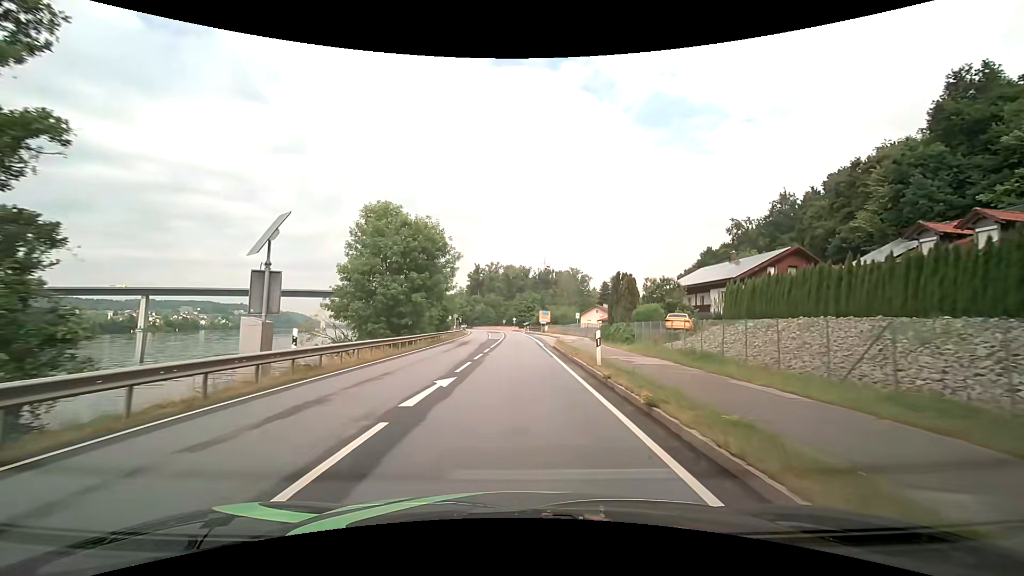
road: primary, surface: asphalt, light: Day
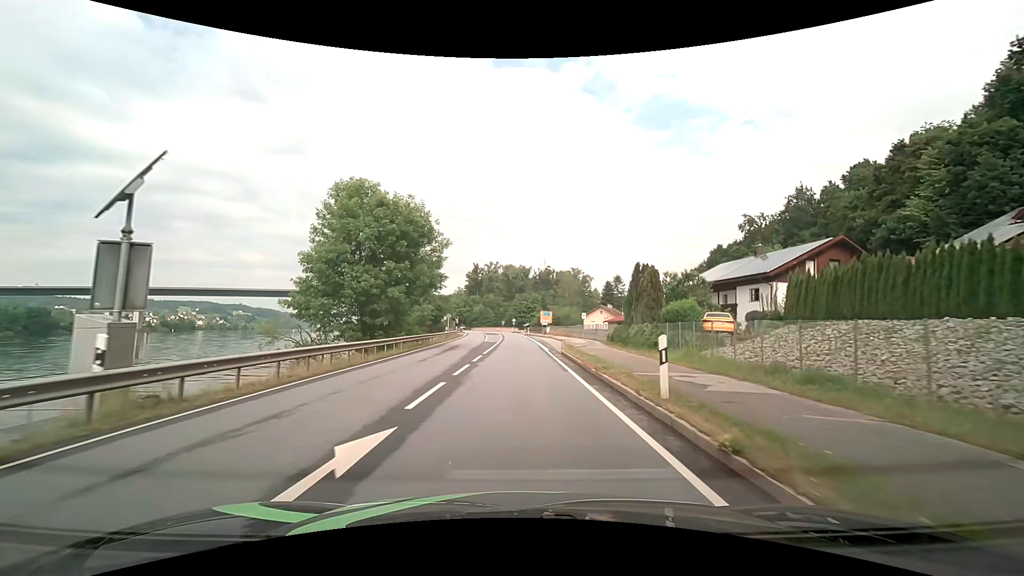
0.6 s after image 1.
(-0.1, +6.6) m; -1°
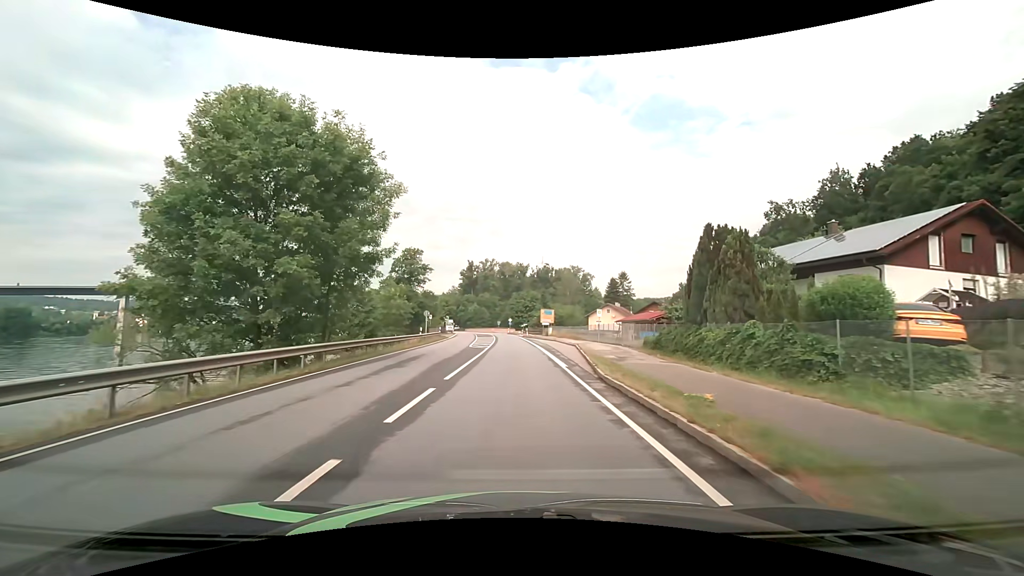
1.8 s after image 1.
(+0.1, +13.2) m; +1°
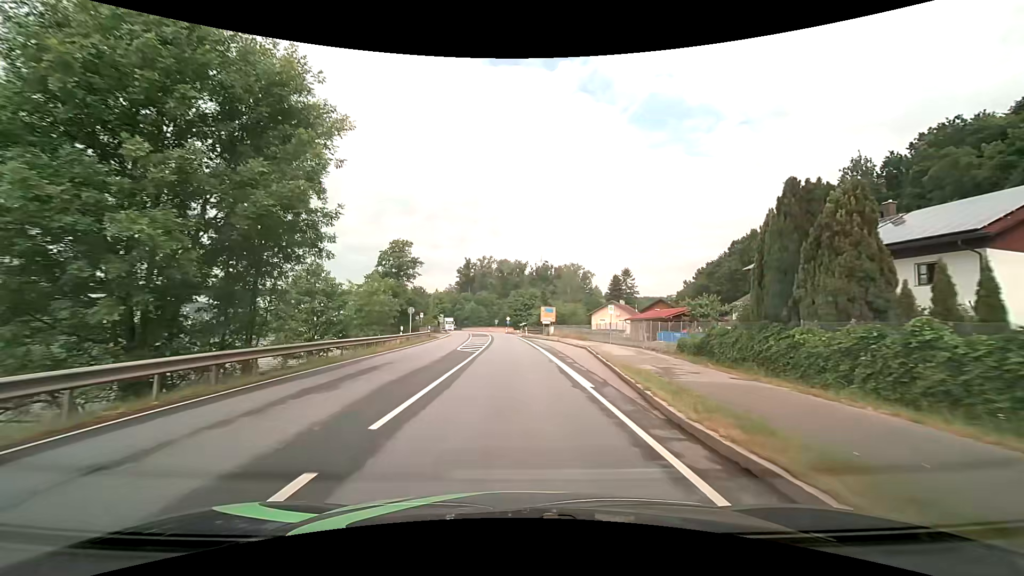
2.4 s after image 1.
(0.0, +6.5) m; 0°
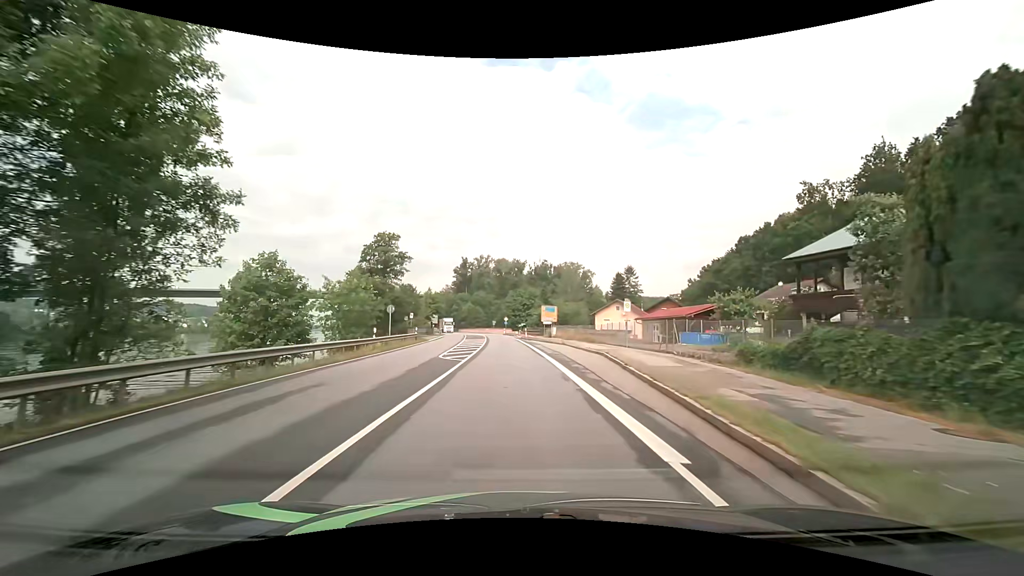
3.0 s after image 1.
(0.0, +6.4) m; +1°
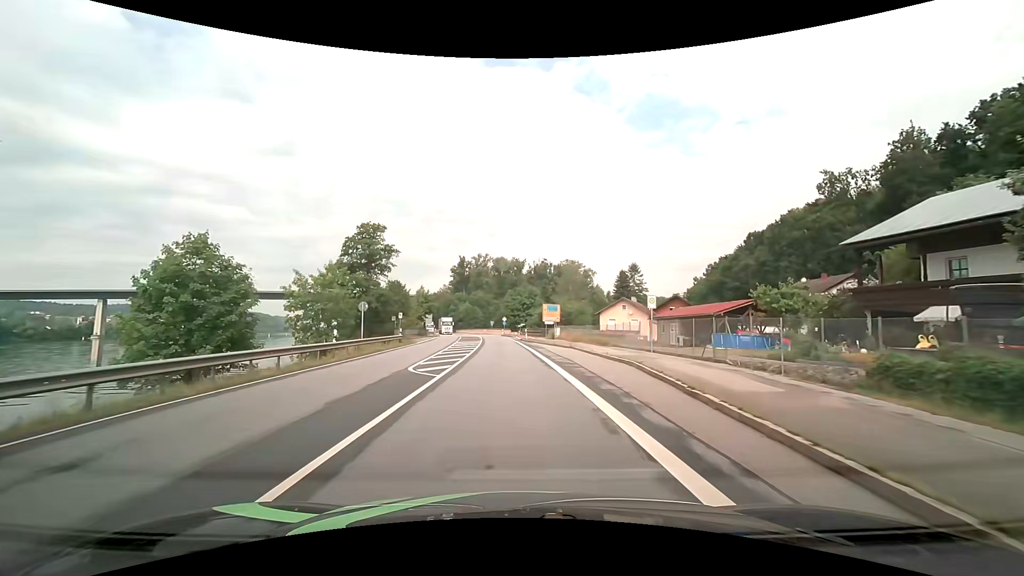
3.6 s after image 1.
(0.0, +6.3) m; 0°
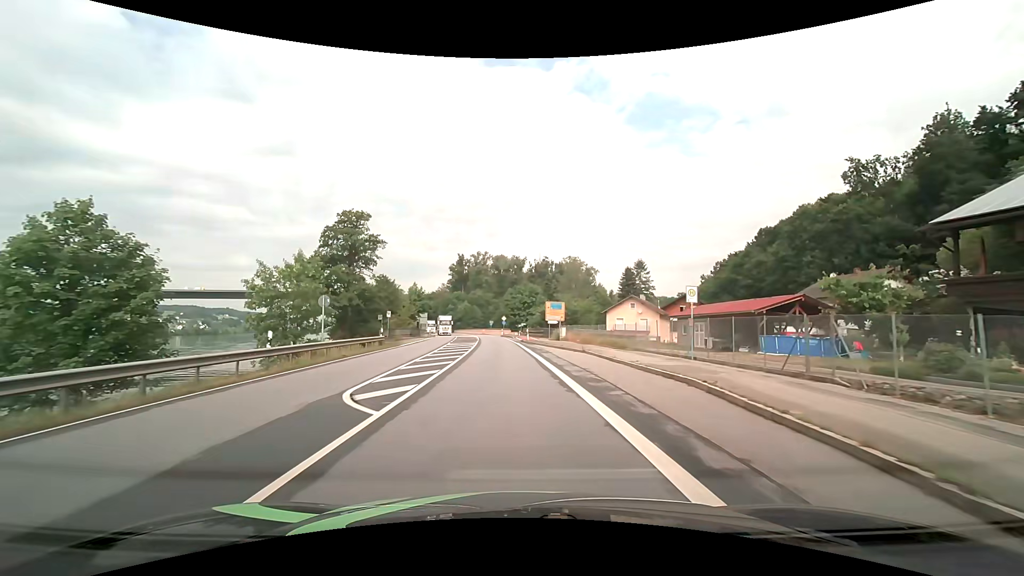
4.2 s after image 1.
(-0.1, +6.2) m; 0°
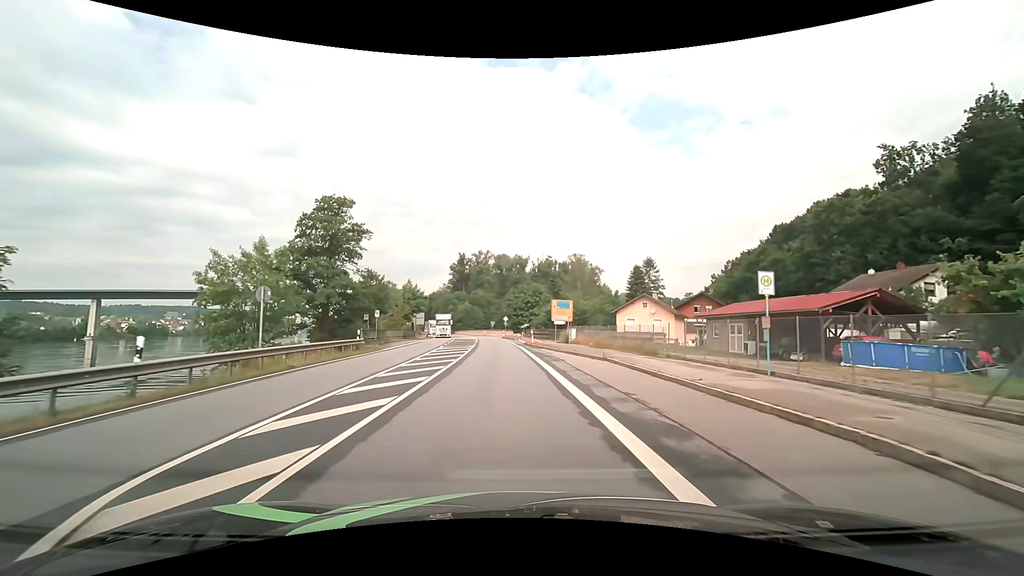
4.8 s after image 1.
(0.0, +6.0) m; -1°
